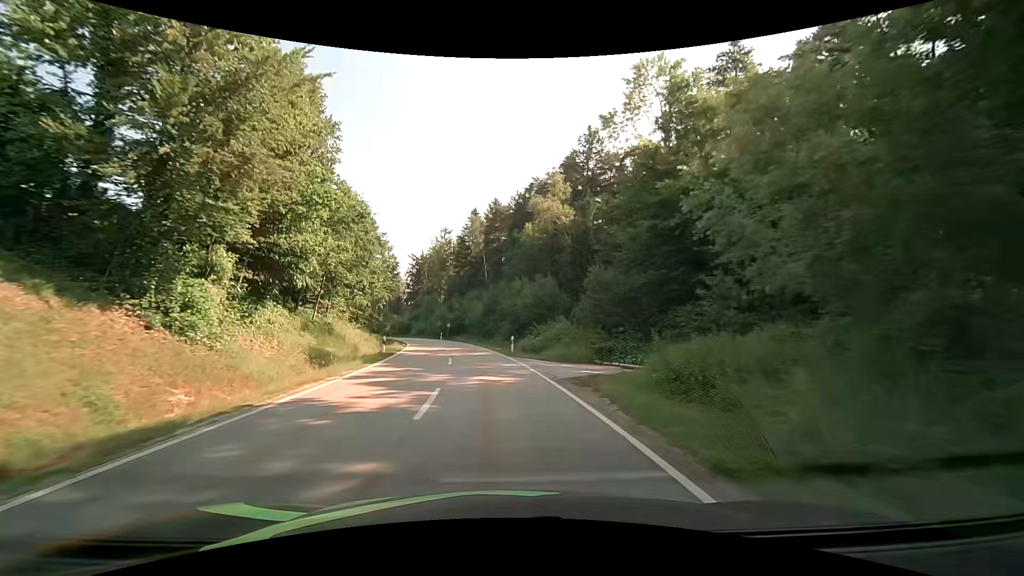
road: tertiary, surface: asphalt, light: Day
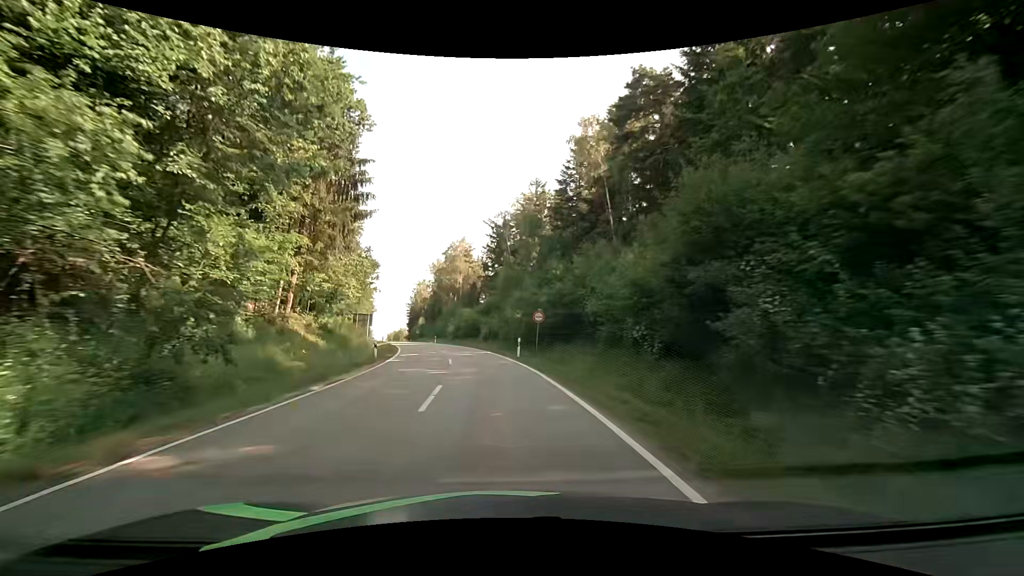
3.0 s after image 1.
(-4.6, +48.2) m; -11°
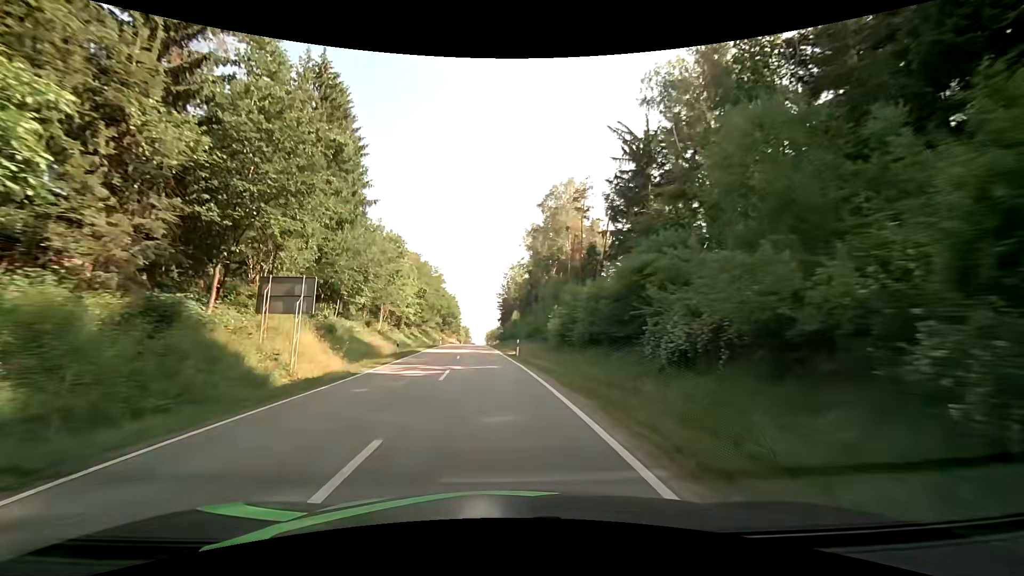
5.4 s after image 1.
(-4.6, +42.9) m; -12°
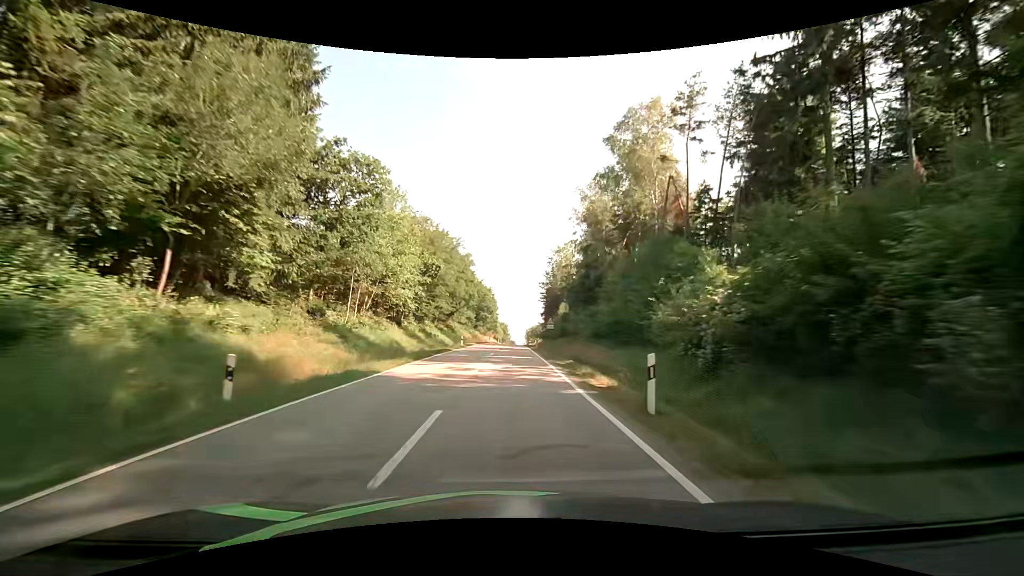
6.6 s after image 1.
(-1.0, +22.8) m; -5°
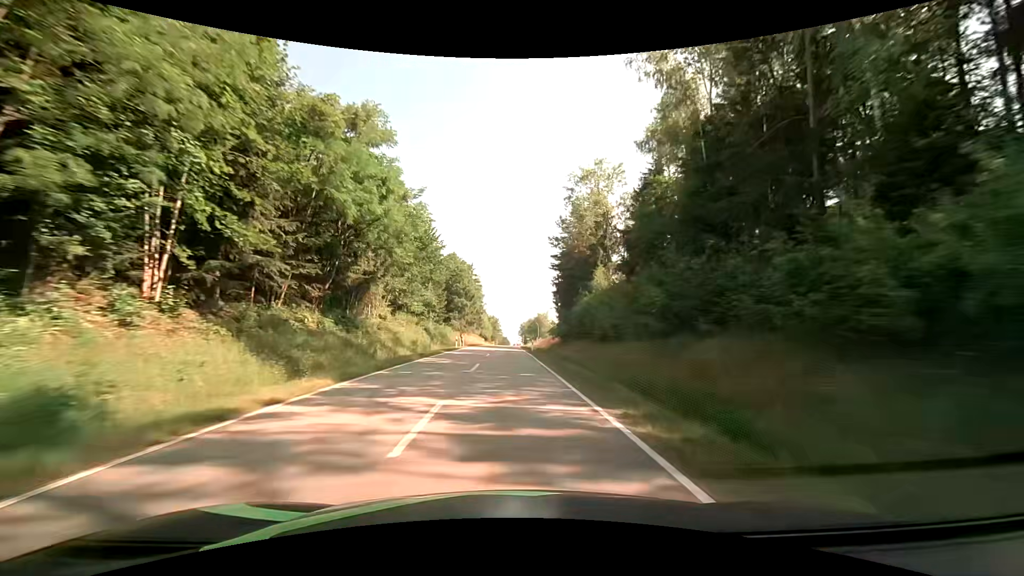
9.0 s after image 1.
(+0.6, +47.7) m; +1°
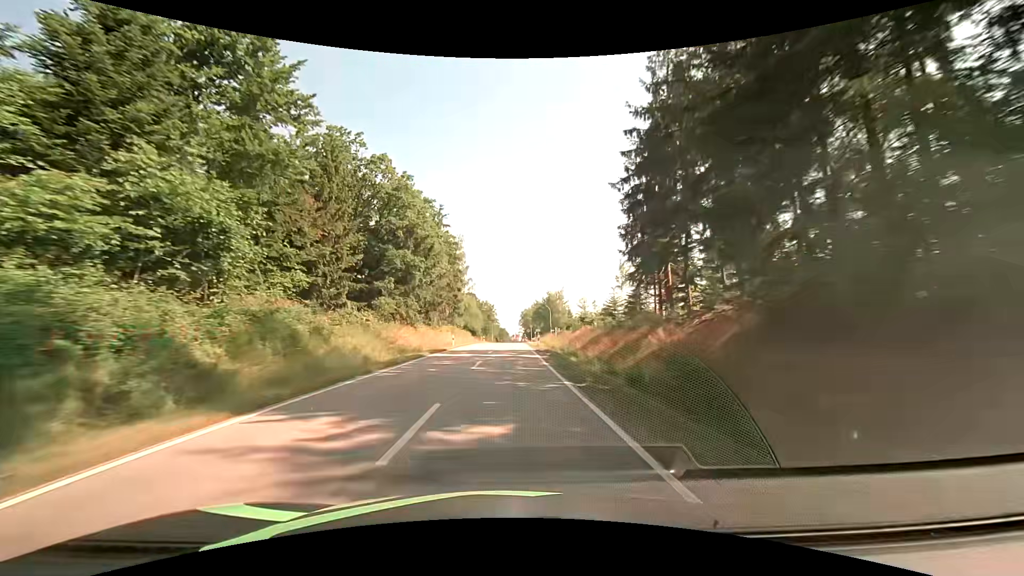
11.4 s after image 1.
(-0.2, +48.9) m; 0°
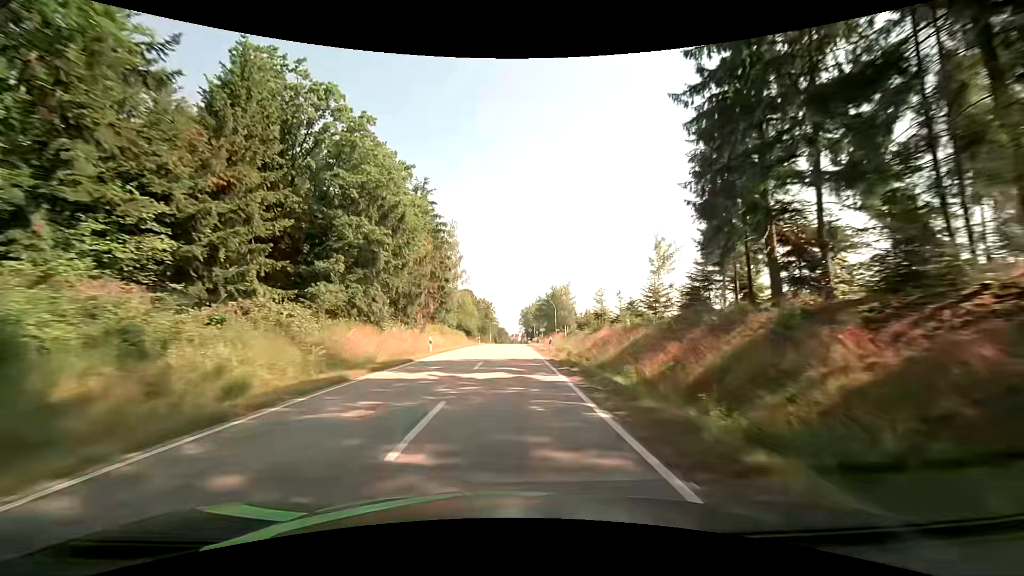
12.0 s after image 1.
(0.0, +12.3) m; 0°
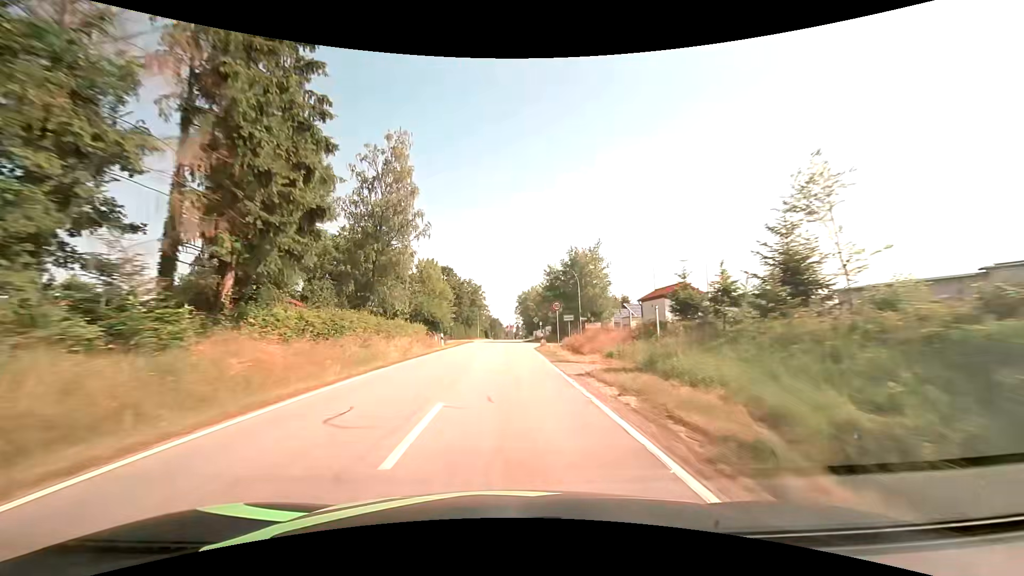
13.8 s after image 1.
(+0.1, +36.6) m; 0°
(0, +10) (0, +20) (0, +30) (0, +40) (0, +50) (0, +60) (0, +70) (0, +80) (0, +90) (0, +100) m
